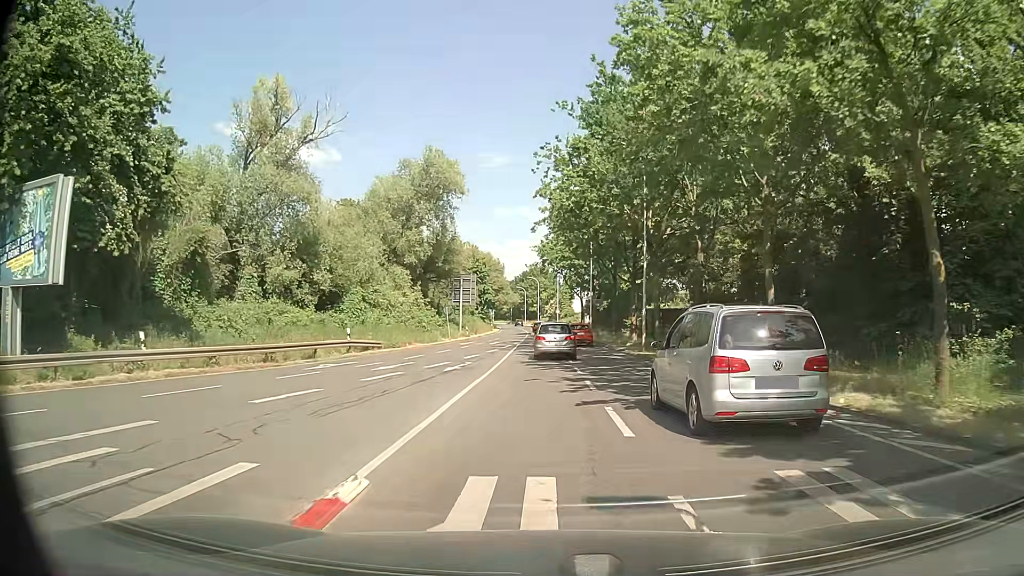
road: secondary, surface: asphalt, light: Day
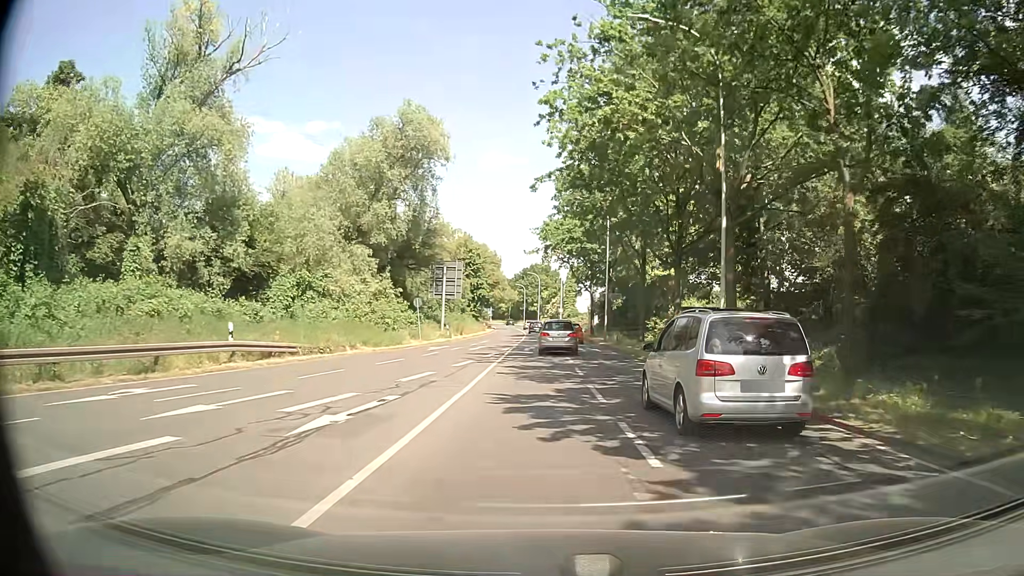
(-0.1, +13.6) m; 0°
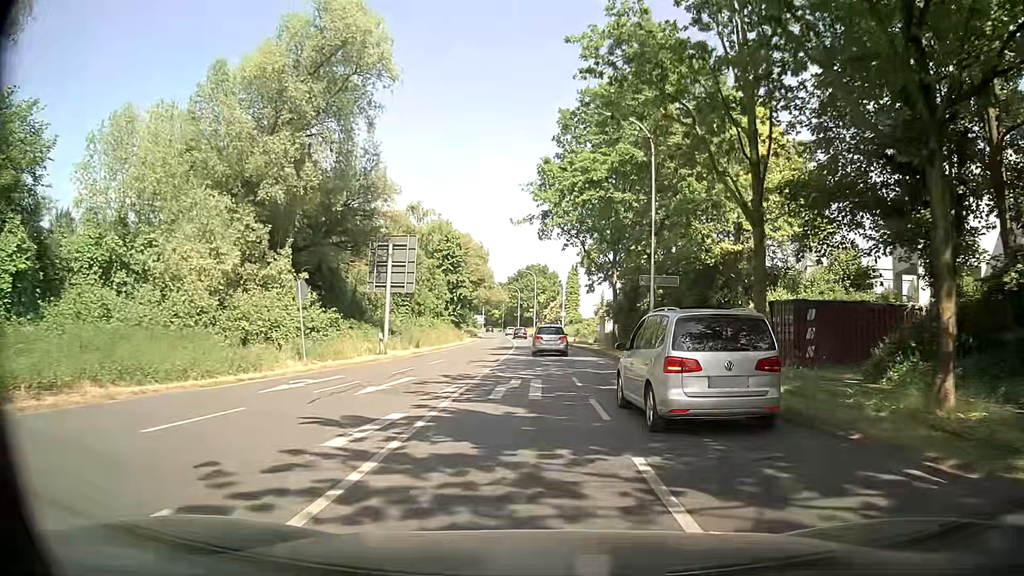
(+0.2, +20.7) m; +1°
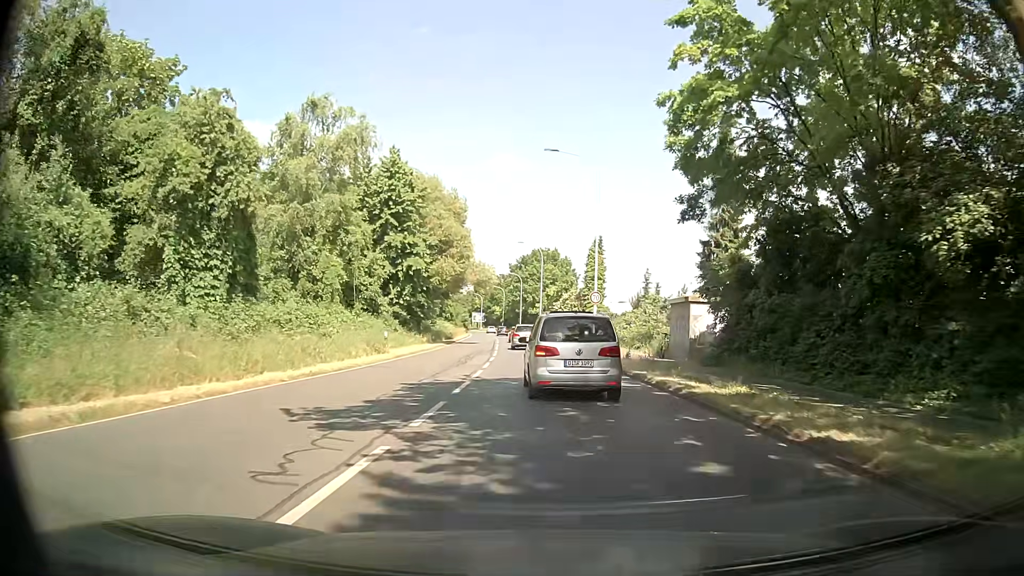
(-0.5, +34.4) m; -2°
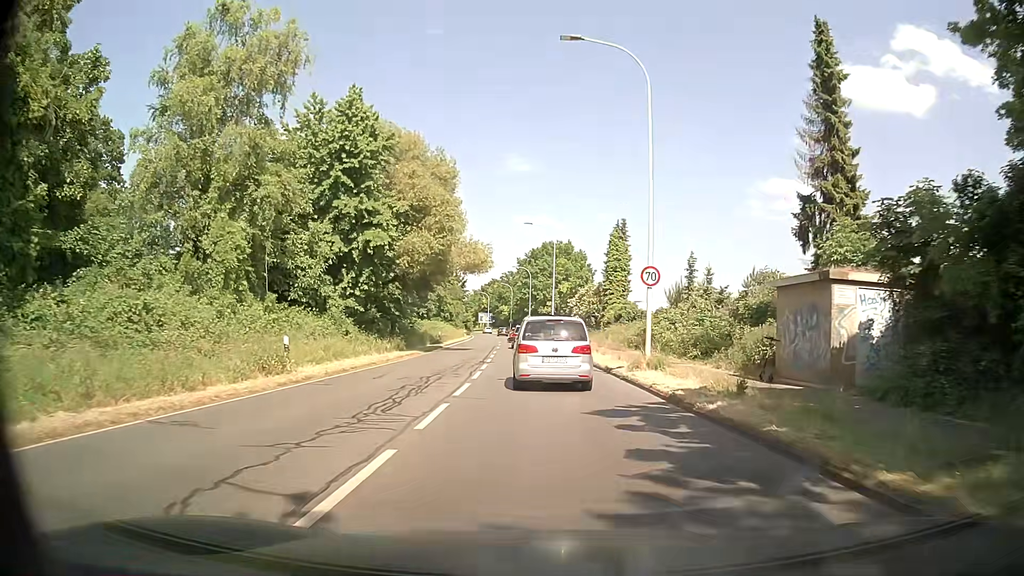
(-0.1, +13.8) m; 0°
